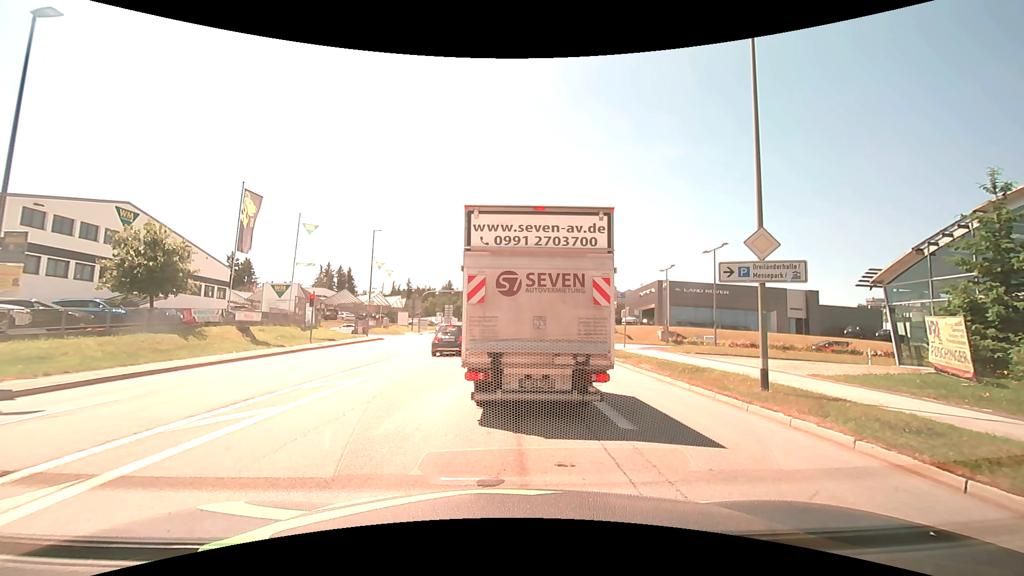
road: tertiary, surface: asphalt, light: Day
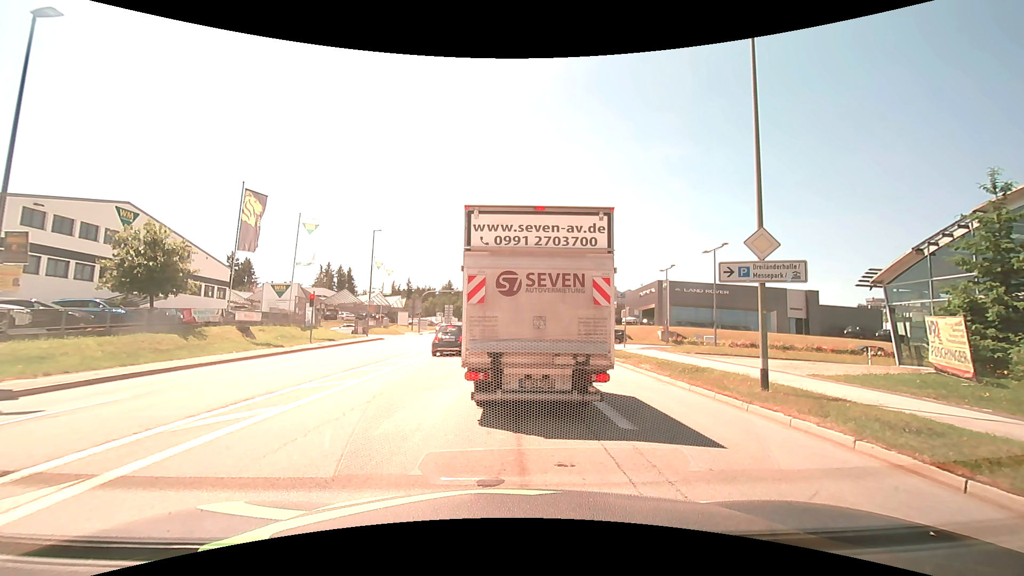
(0.0, 0.0) m; 0°
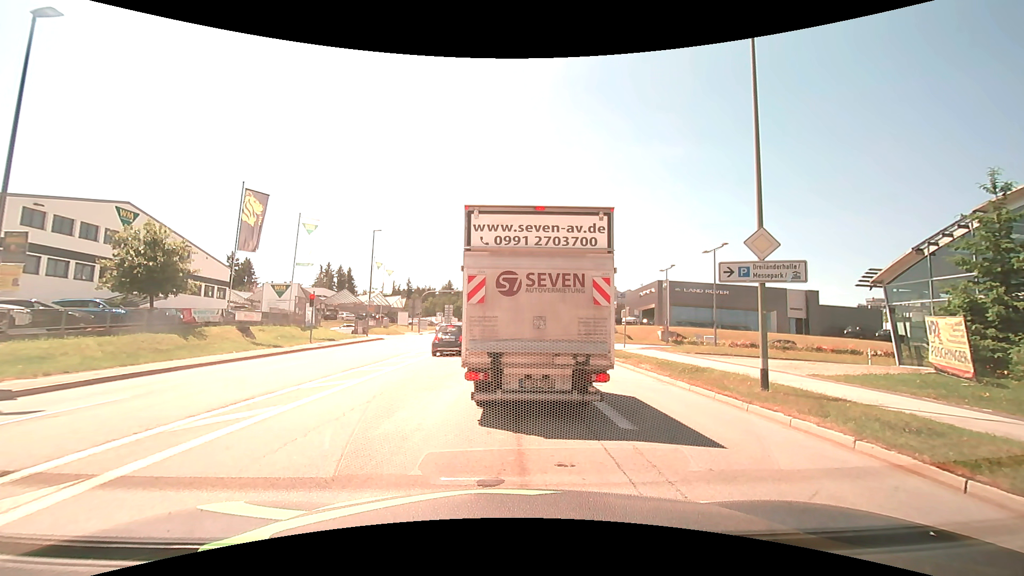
(0.0, 0.0) m; 0°
